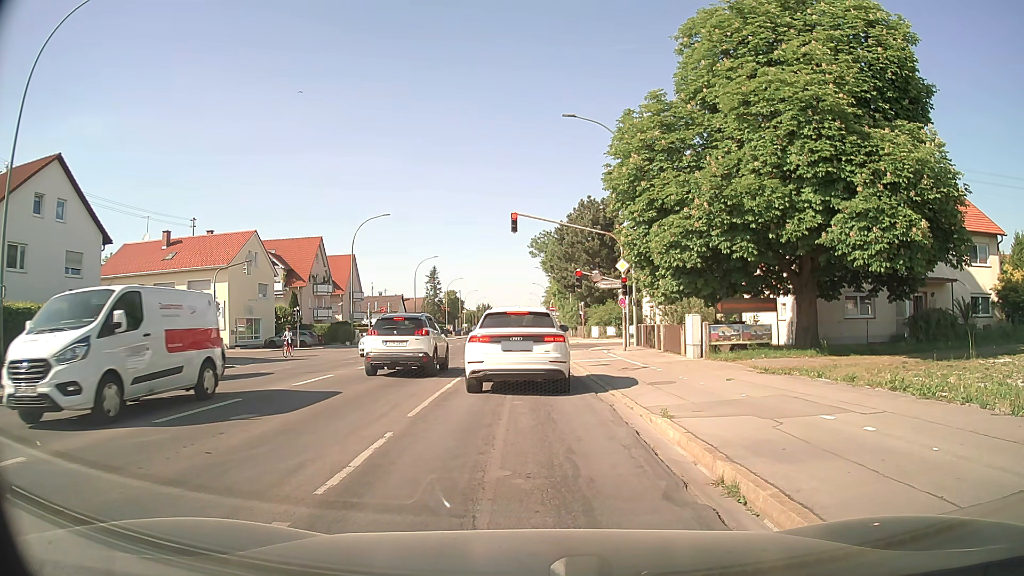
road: secondary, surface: asphalt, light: Day
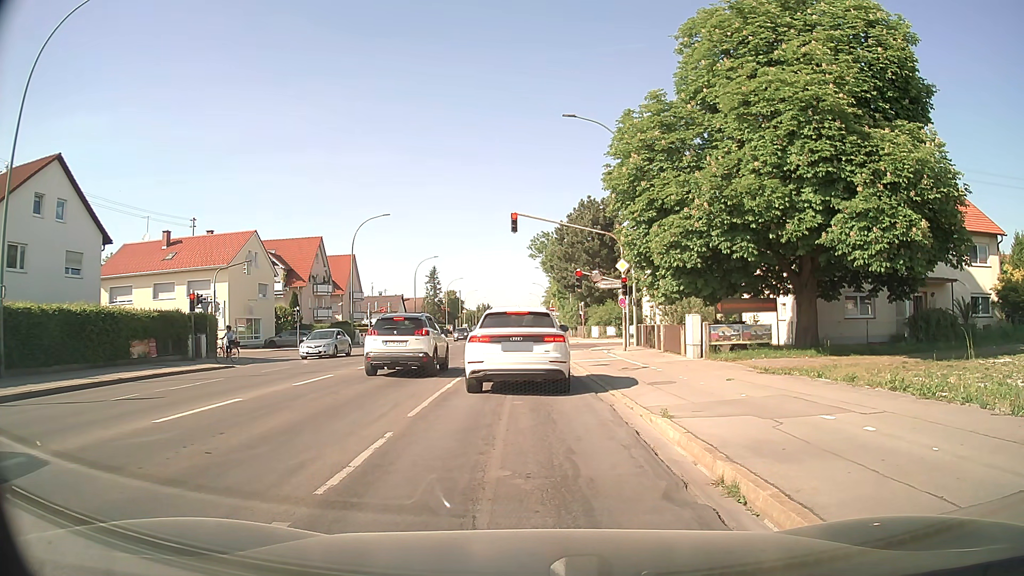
(0.0, 0.0) m; 0°
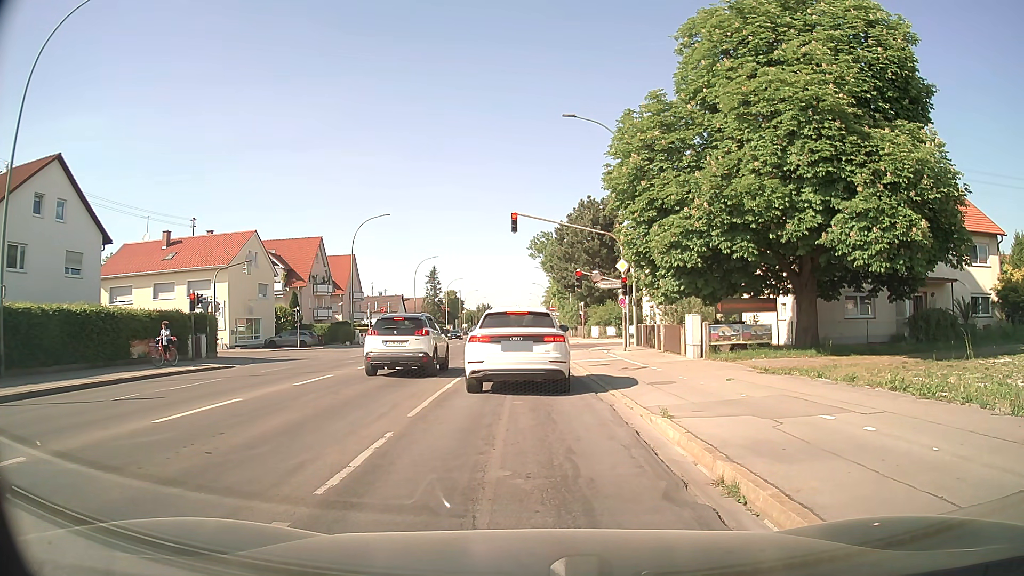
(0.0, 0.0) m; 0°
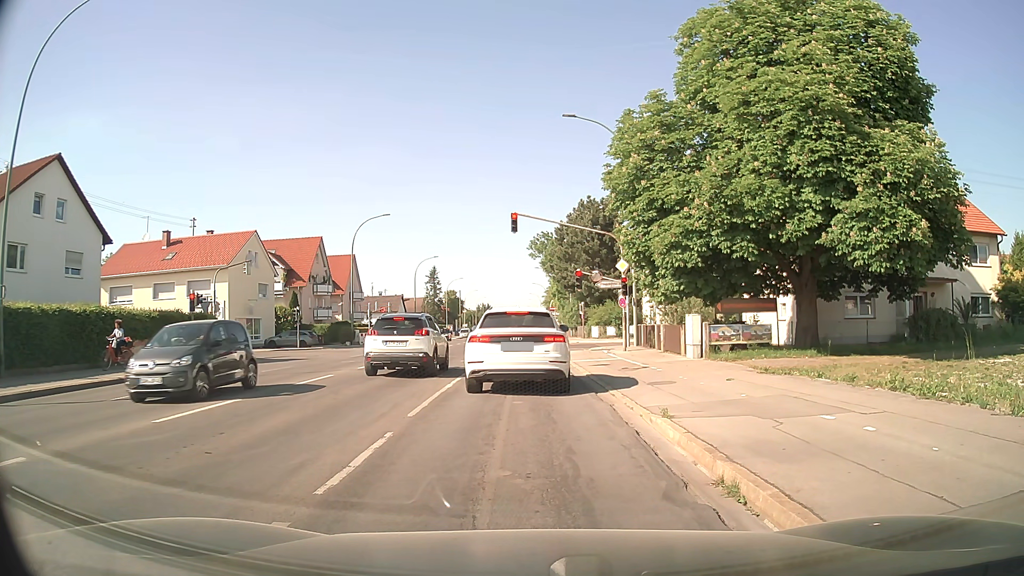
(0.0, 0.0) m; 0°
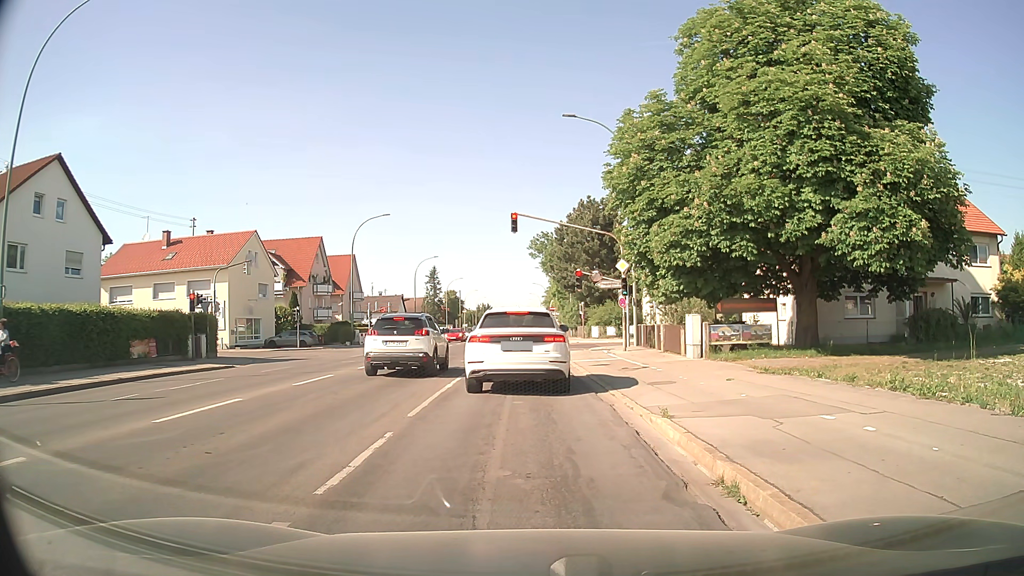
(0.0, 0.0) m; 0°
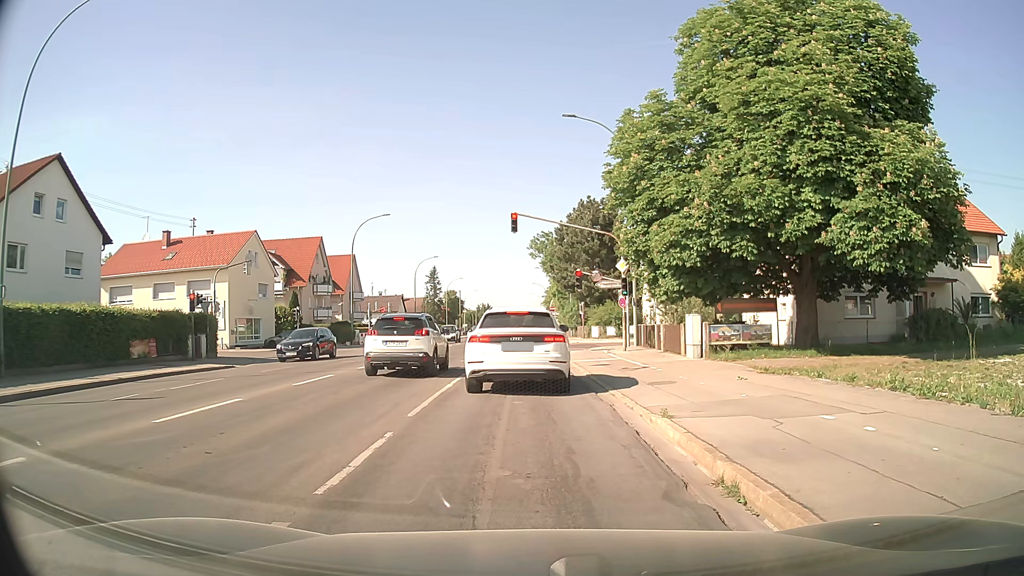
(0.0, 0.0) m; 0°
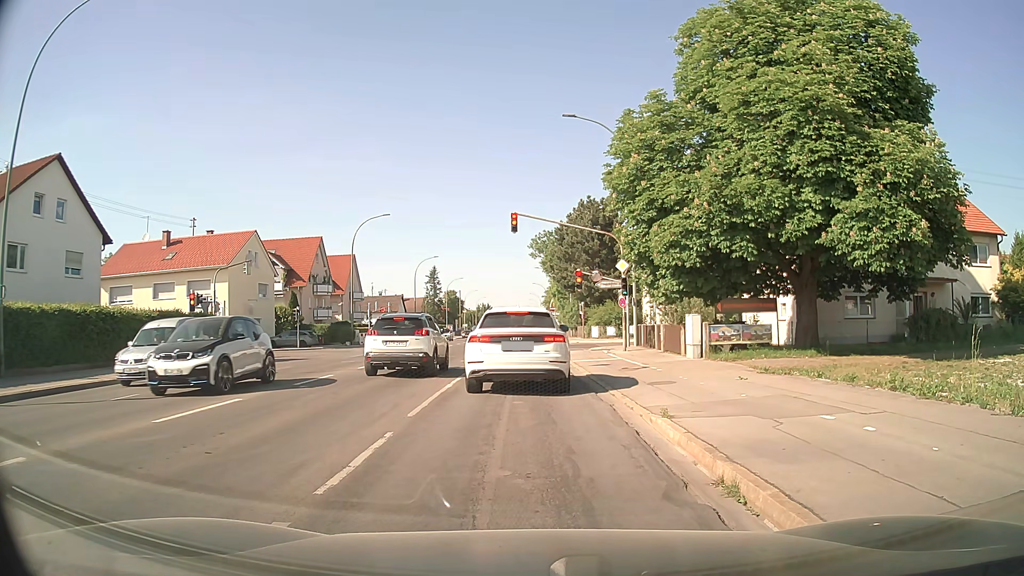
(0.0, 0.0) m; 0°
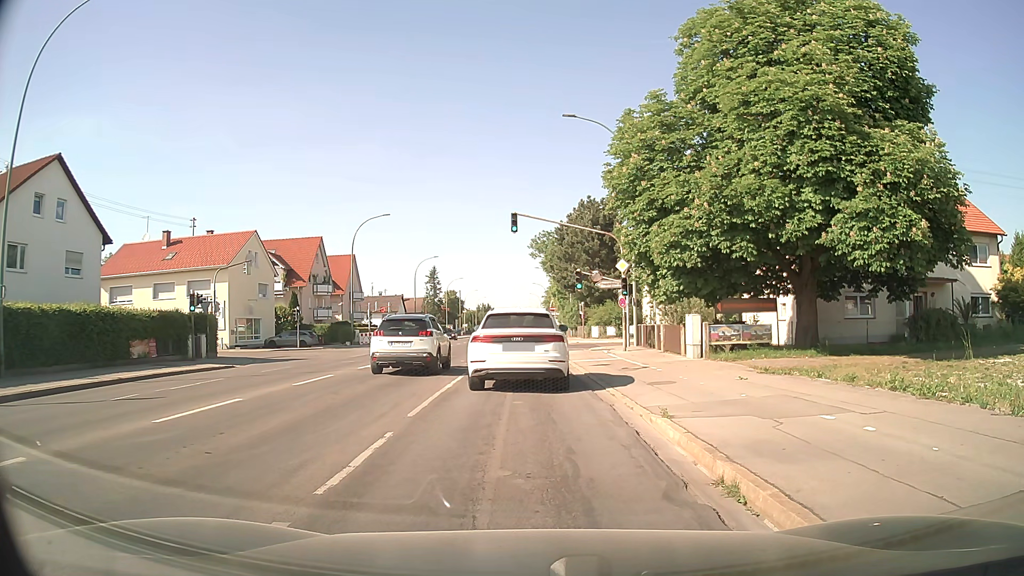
(0.0, 0.0) m; 0°
(0, +10) (0, +20) (0, +30) (0, +40) (0, +50) (0, +60) (0, +70) (0, +80) (0, +90) (0, +100) m
